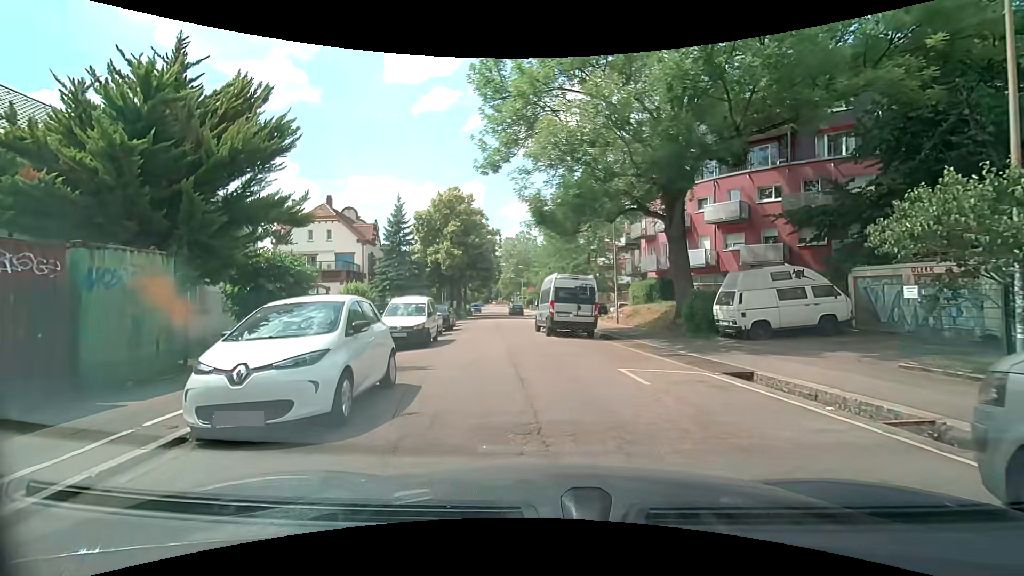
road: residential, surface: asphalt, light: Day
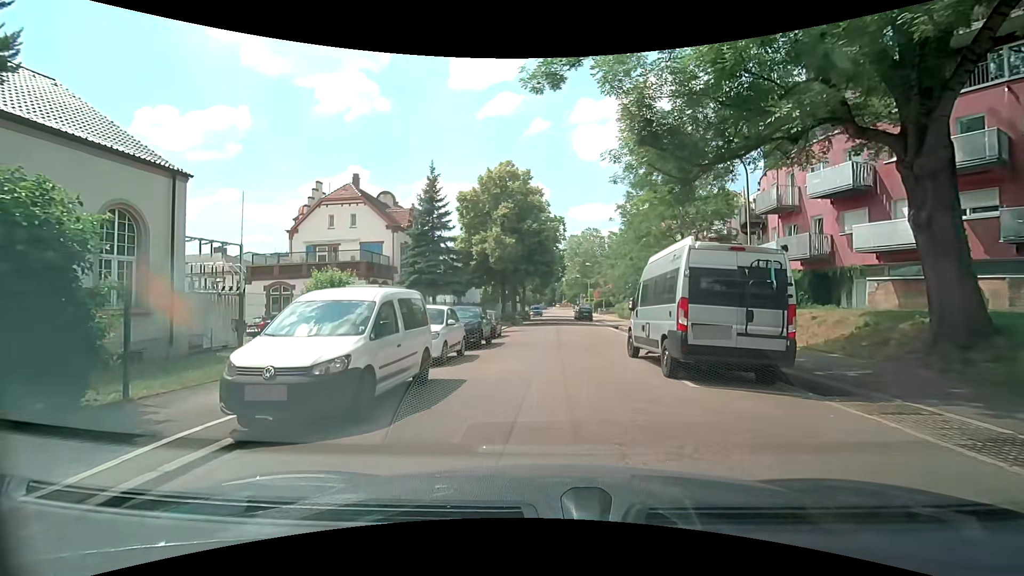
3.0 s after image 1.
(-0.9, +11.4) m; -8°
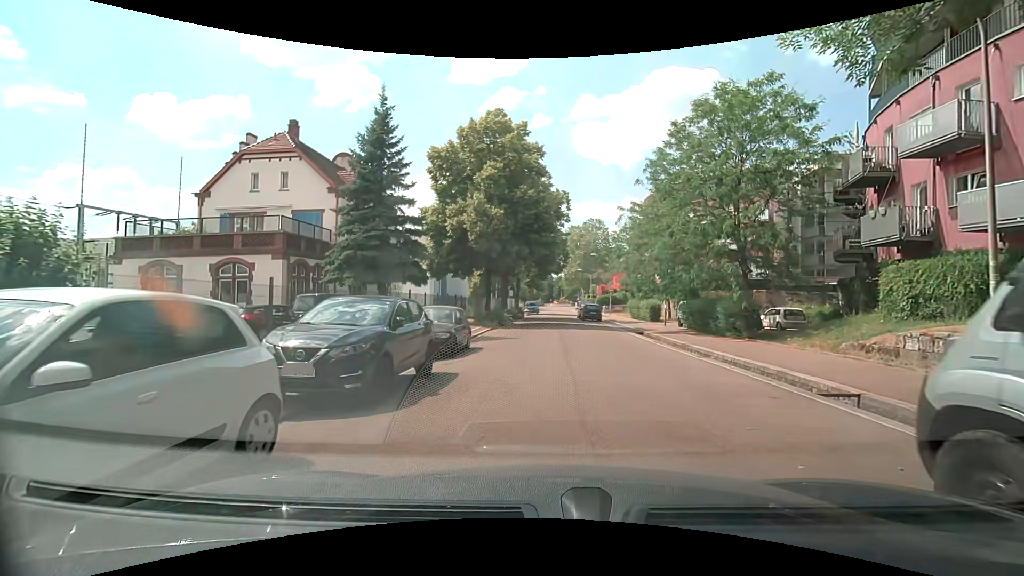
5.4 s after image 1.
(-0.1, +11.2) m; -1°
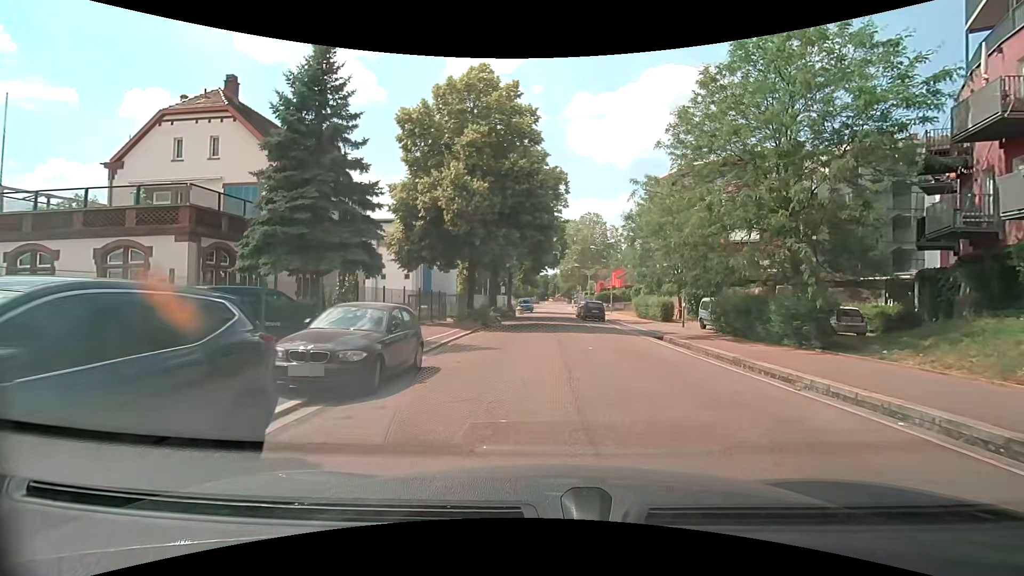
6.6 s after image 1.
(+0.1, +6.1) m; +2°
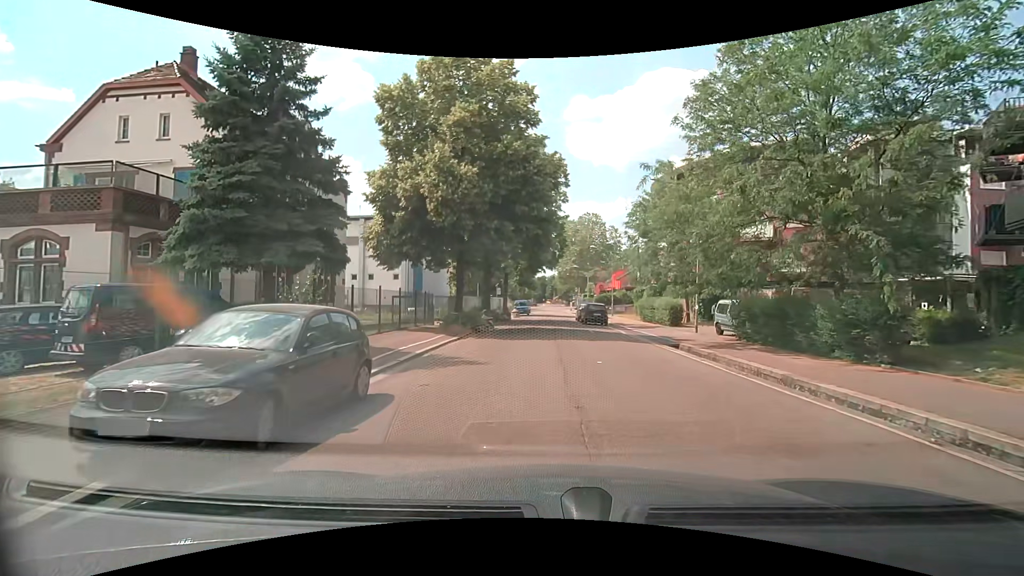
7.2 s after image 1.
(0.0, +3.2) m; -1°
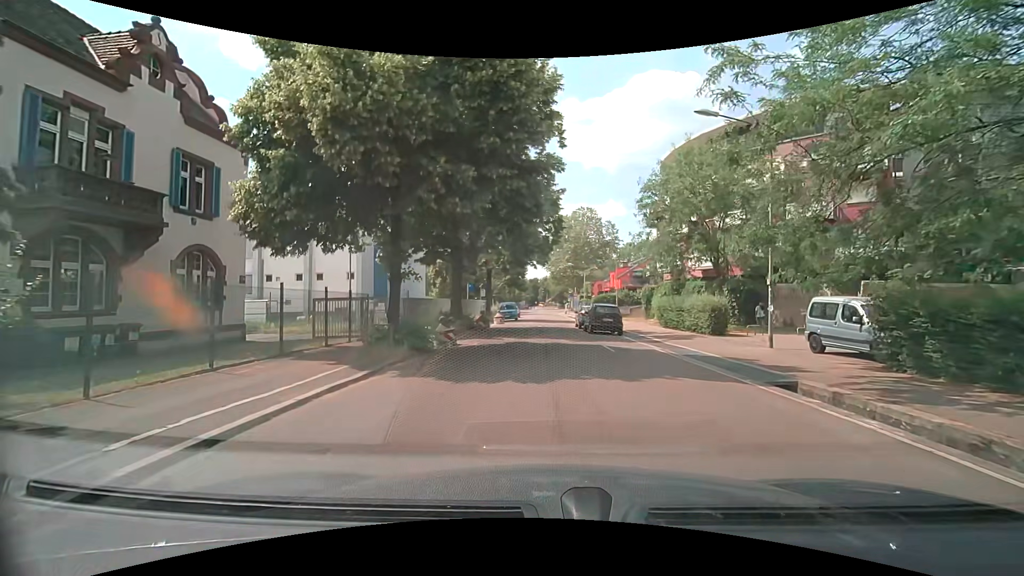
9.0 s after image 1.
(+0.3, +9.9) m; +2°
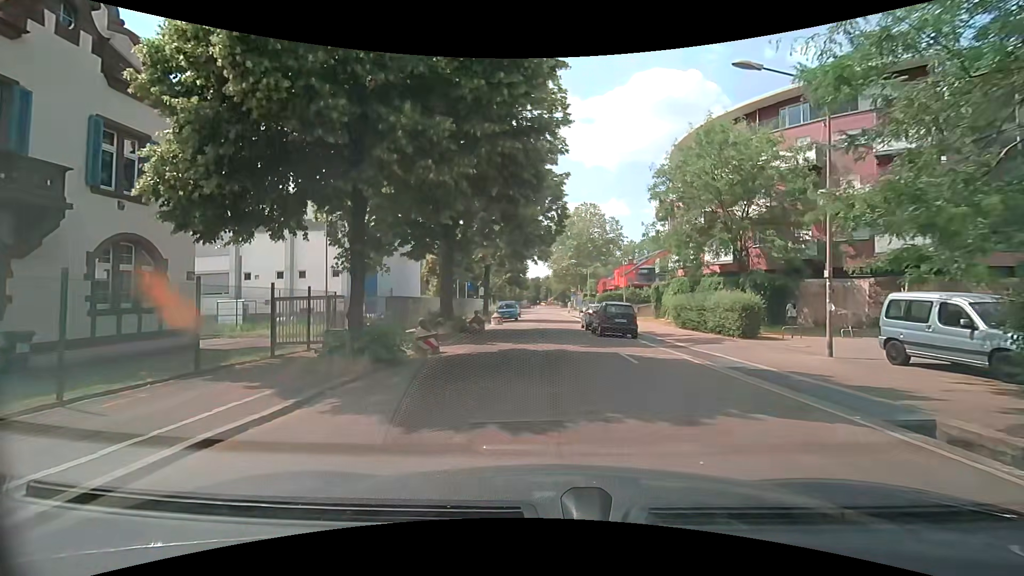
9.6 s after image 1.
(0.0, +3.4) m; 0°
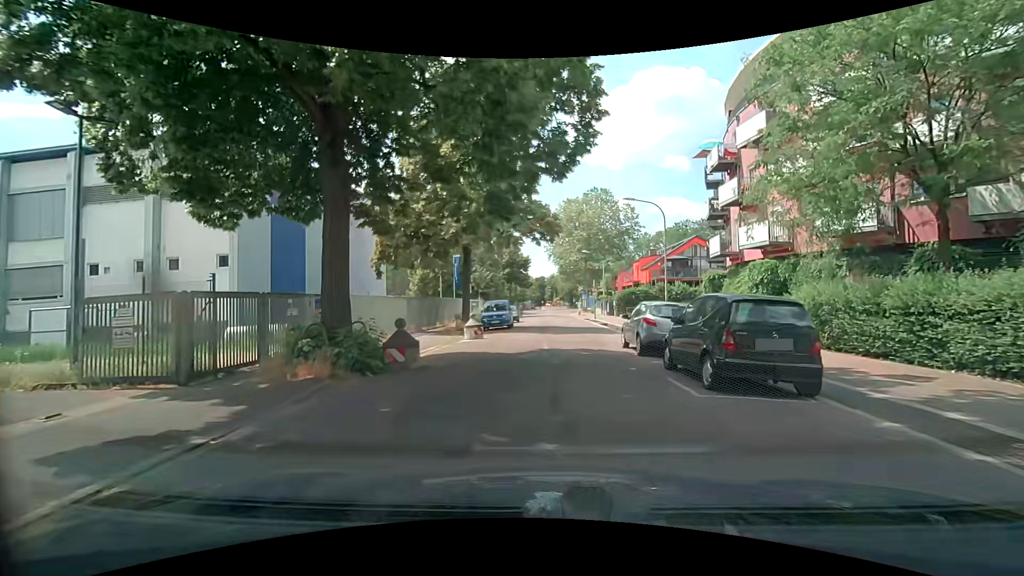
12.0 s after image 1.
(-0.1, +13.9) m; 0°
(0, +10) (0, +20) (0, +30) (0, +40) (0, +50) (0, +60) (+1, +70) (+1, +80) (+2, +90) (+3, +100) m
